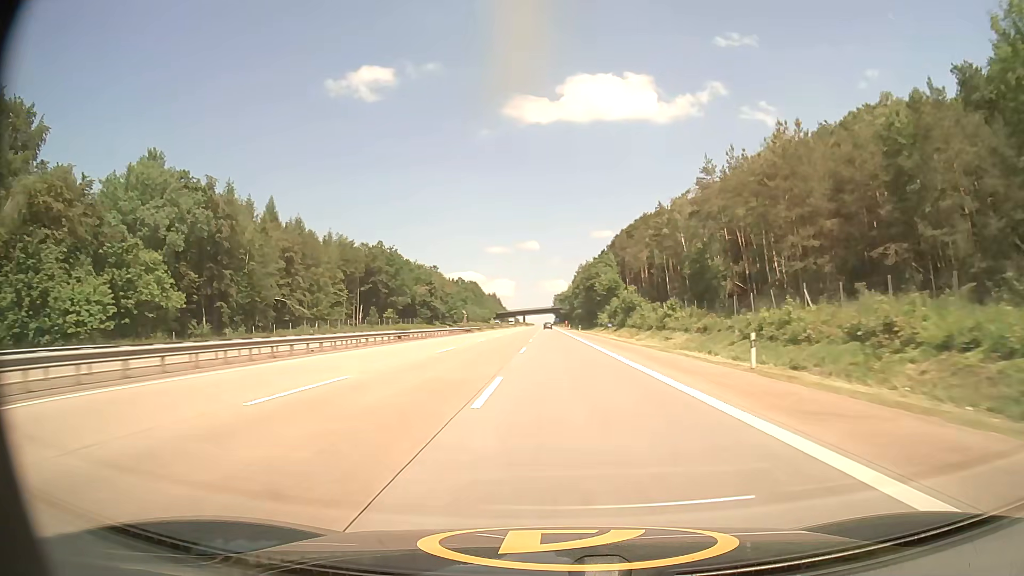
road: motorway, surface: asphalt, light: Day
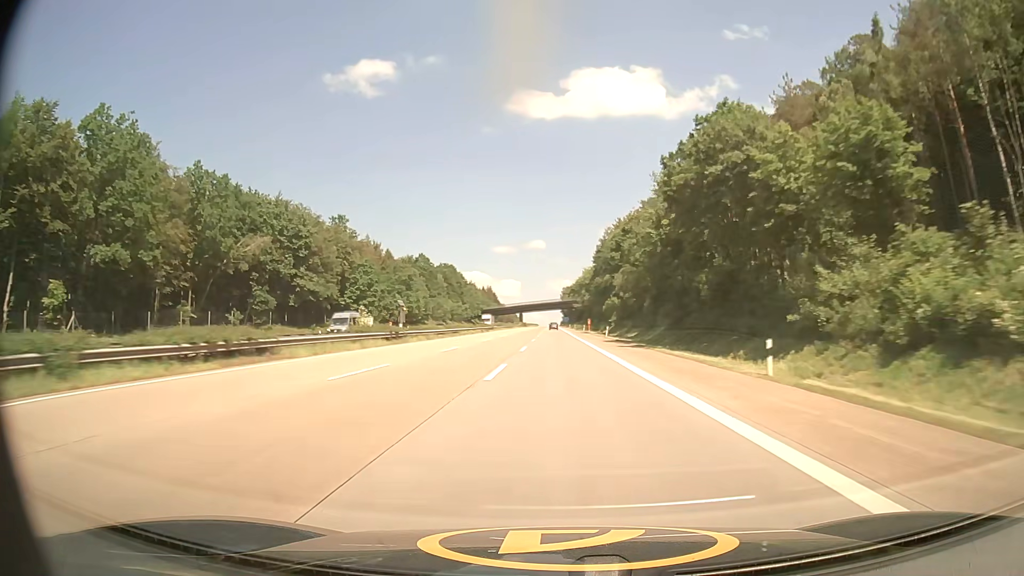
(-0.6, +105.0) m; -1°
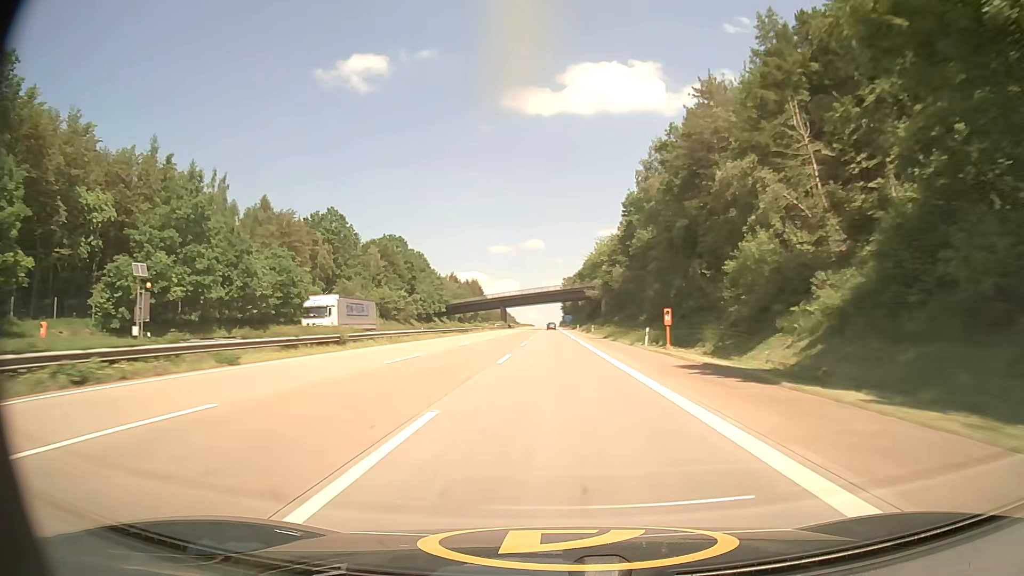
(+0.1, +83.5) m; 0°
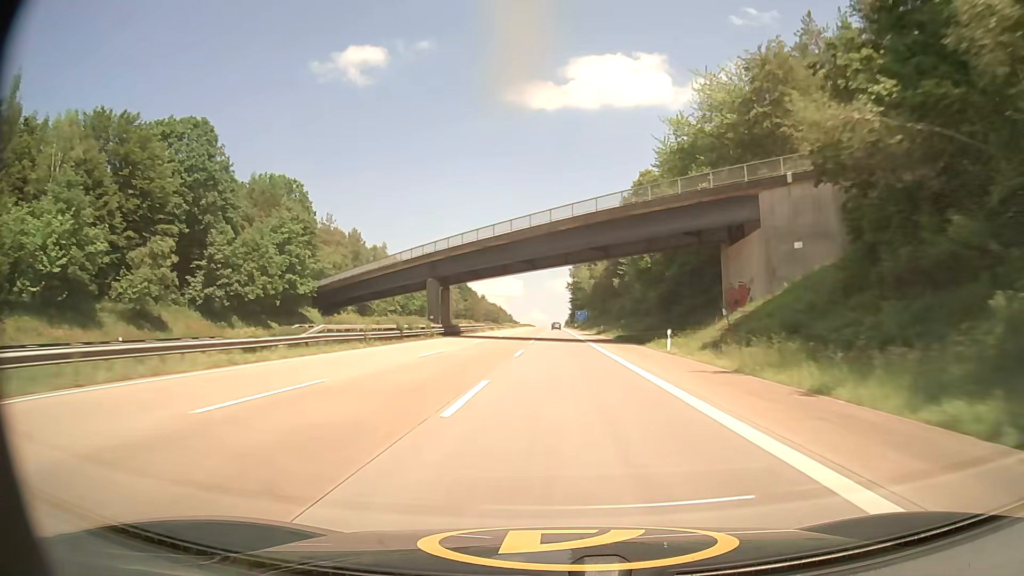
(-0.6, +103.8) m; 0°
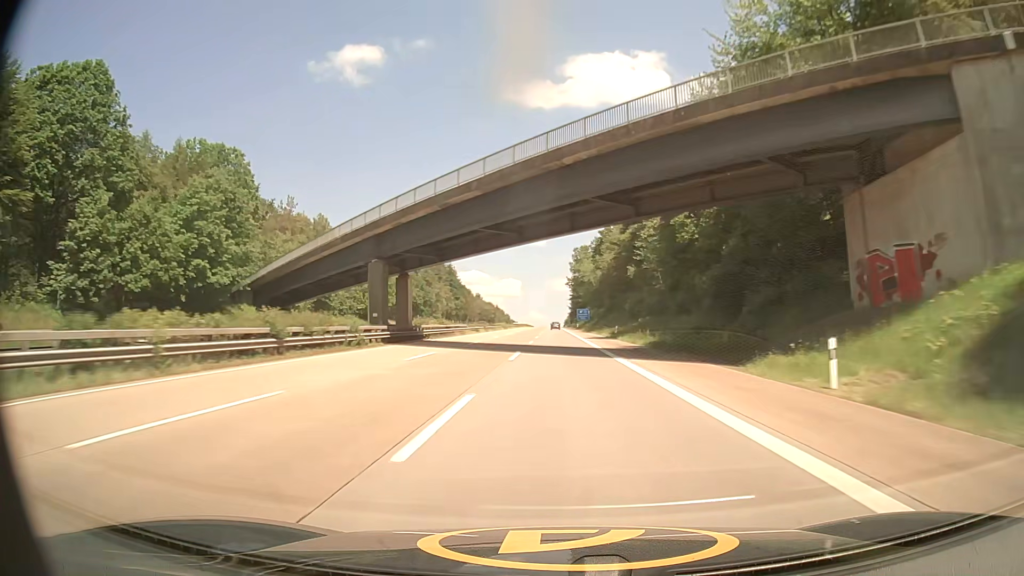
(0.0, +20.7) m; 0°
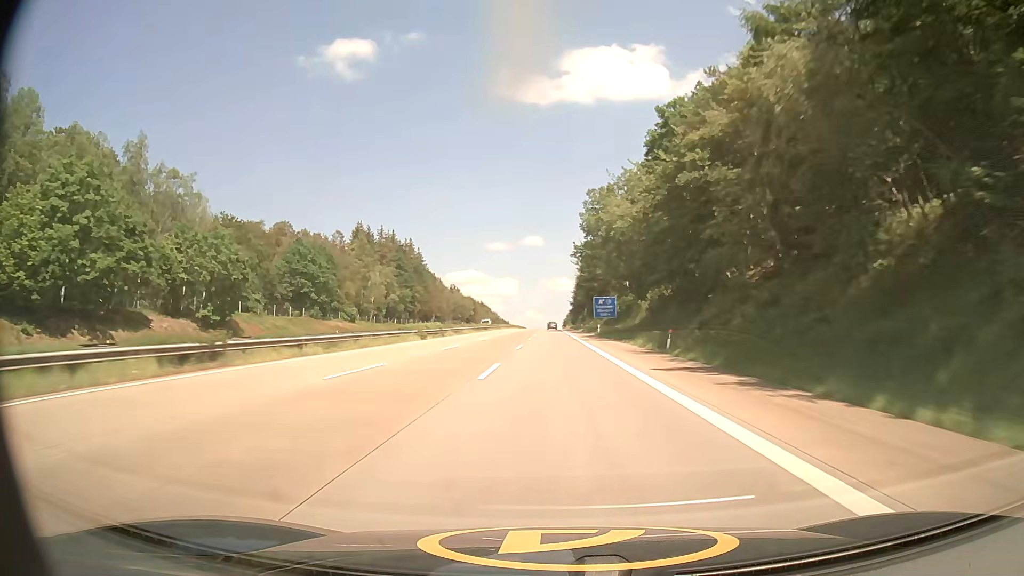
(+0.3, +82.6) m; 0°
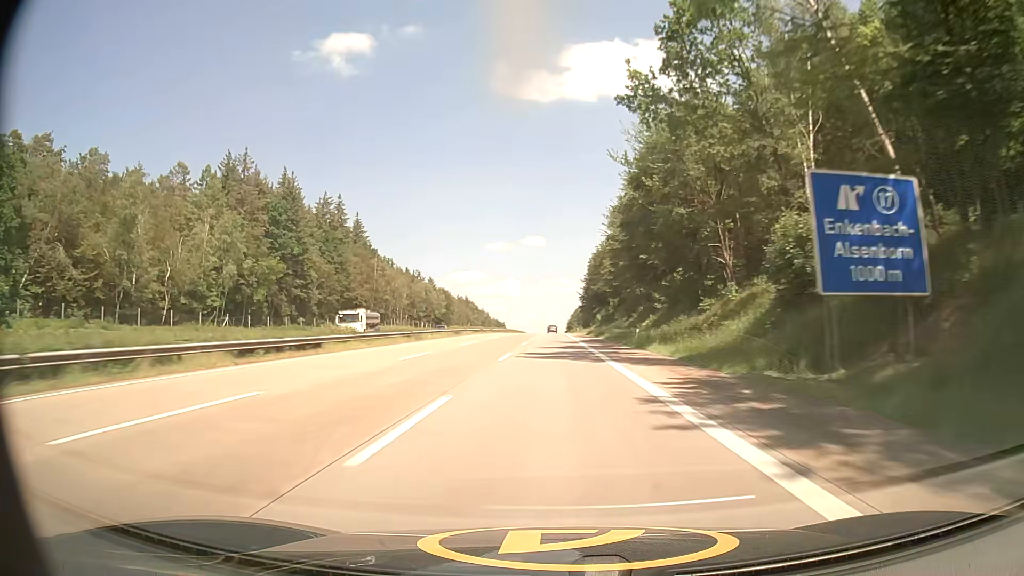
(-0.1, +82.4) m; 0°
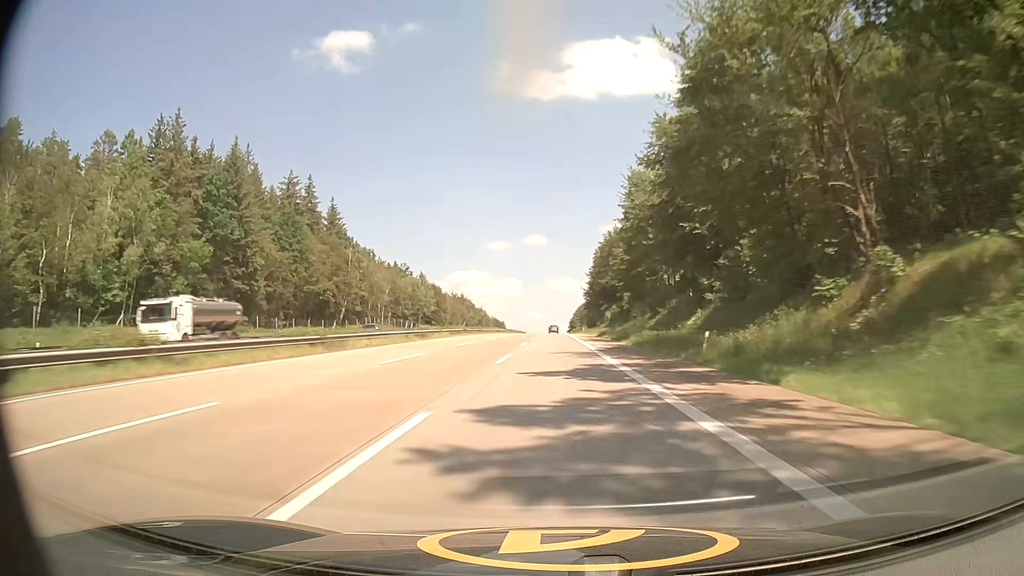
(0.0, +20.6) m; 0°
(0, +10) (0, +20) (0, +30) (0, +40) (0, +50) (0, +60) (0, +70) (0, +80) (0, +90) (0, +100) m
